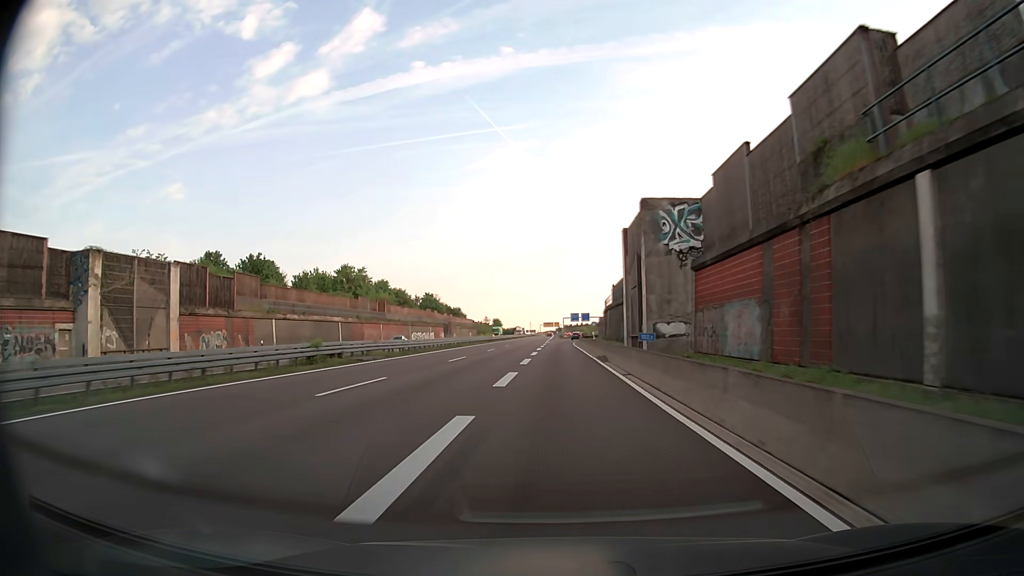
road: trunk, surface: asphalt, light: Day
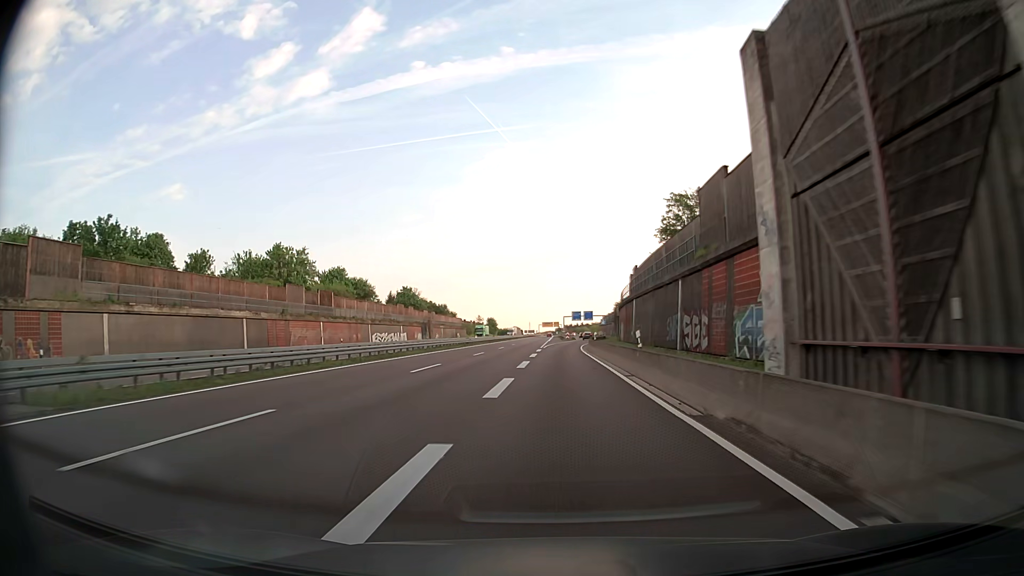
(0.0, +26.6) m; 0°
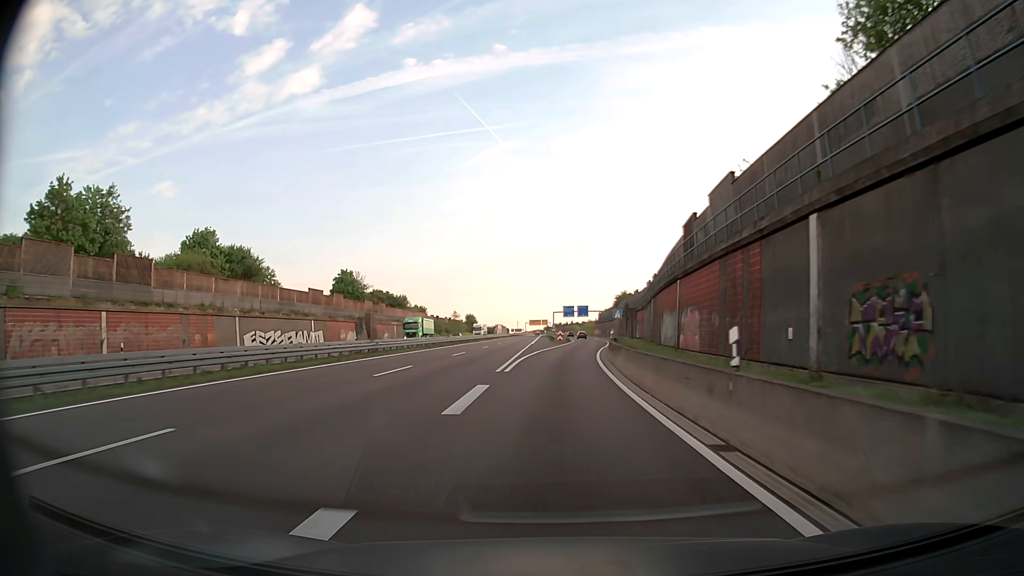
(+0.1, +39.0) m; +1°
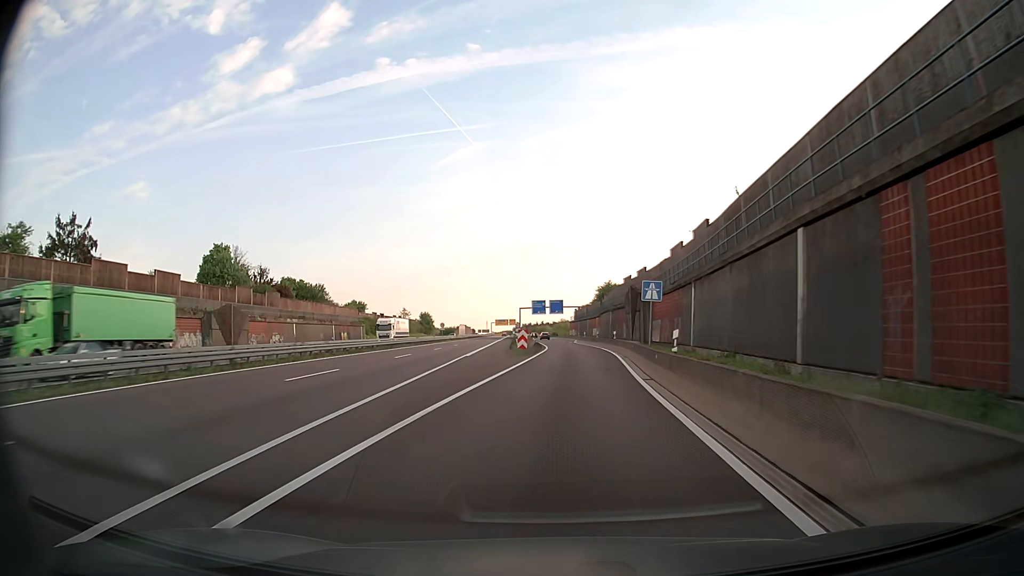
(+0.7, +37.9) m; +2°
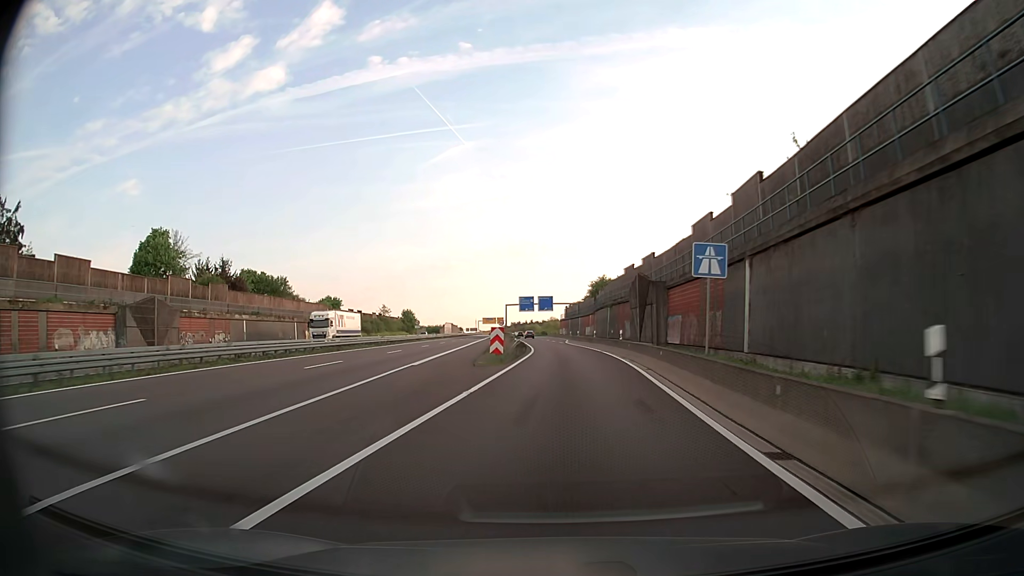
(+0.1, +12.4) m; +1°
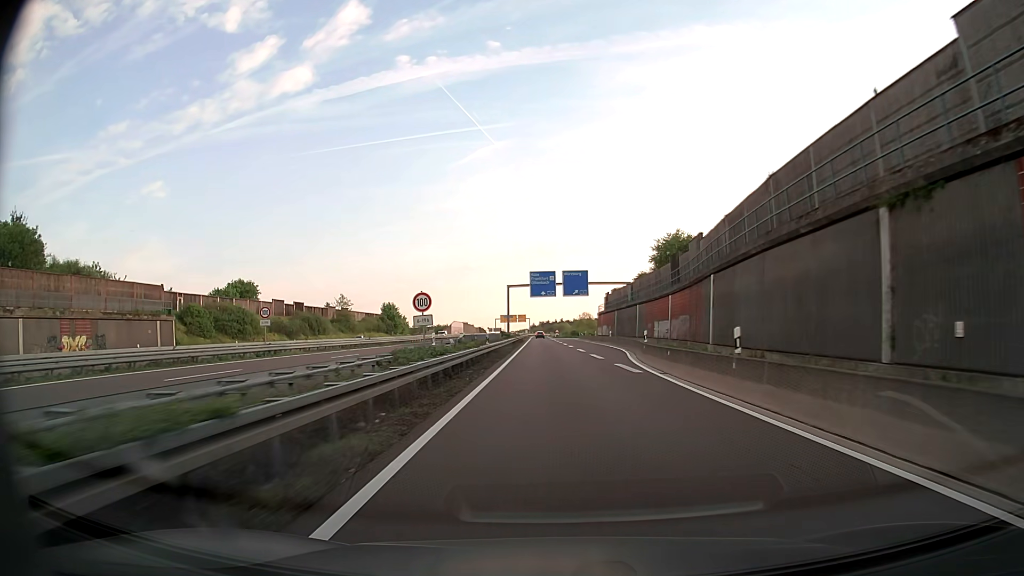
(-0.7, +60.5) m; -3°
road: motorway_link
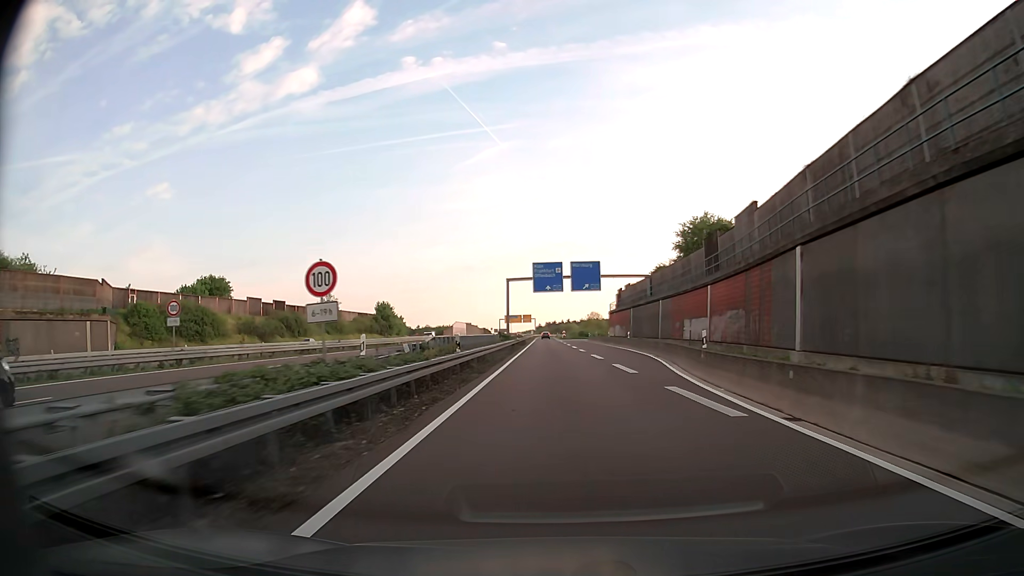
(-0.1, +11.8) m; 0°
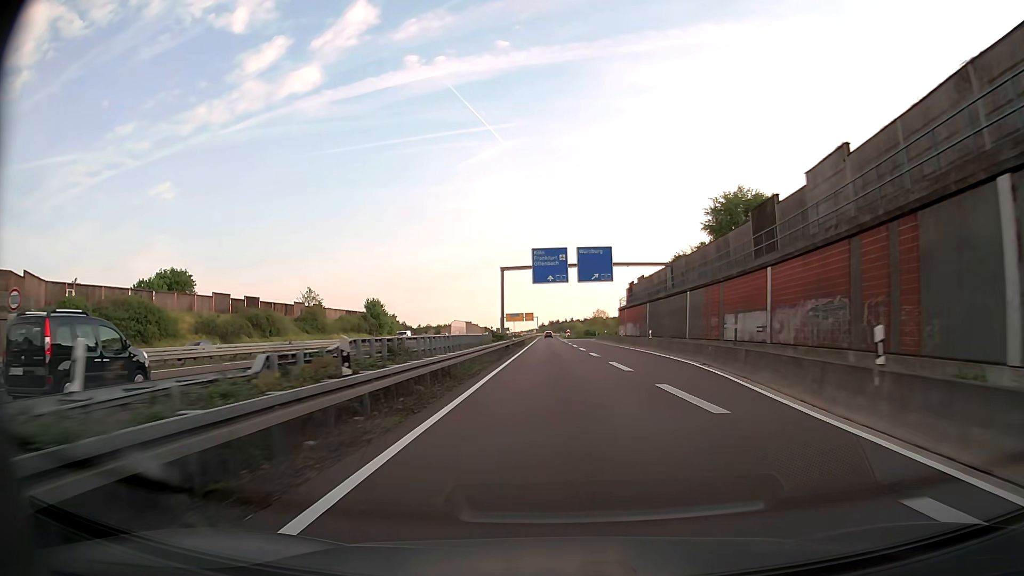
(-0.1, +11.7) m; 0°
